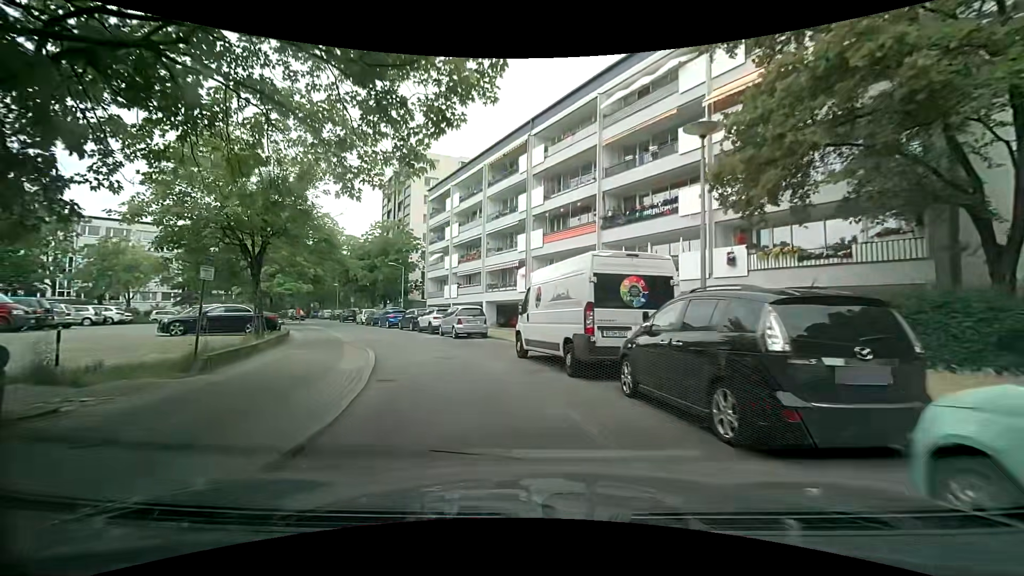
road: residential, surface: concrete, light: Day
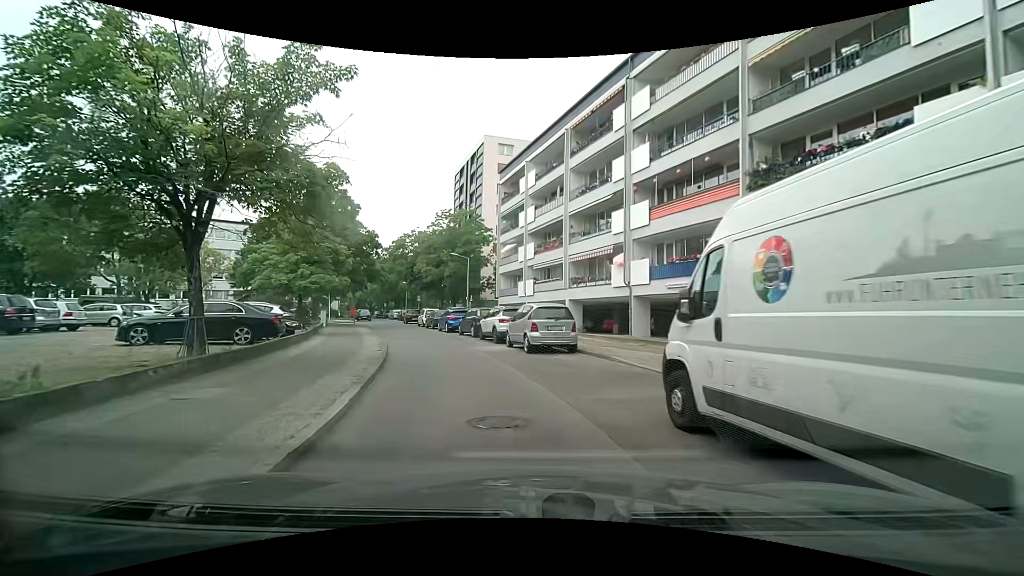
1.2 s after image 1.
(-0.6, +8.3) m; -7°
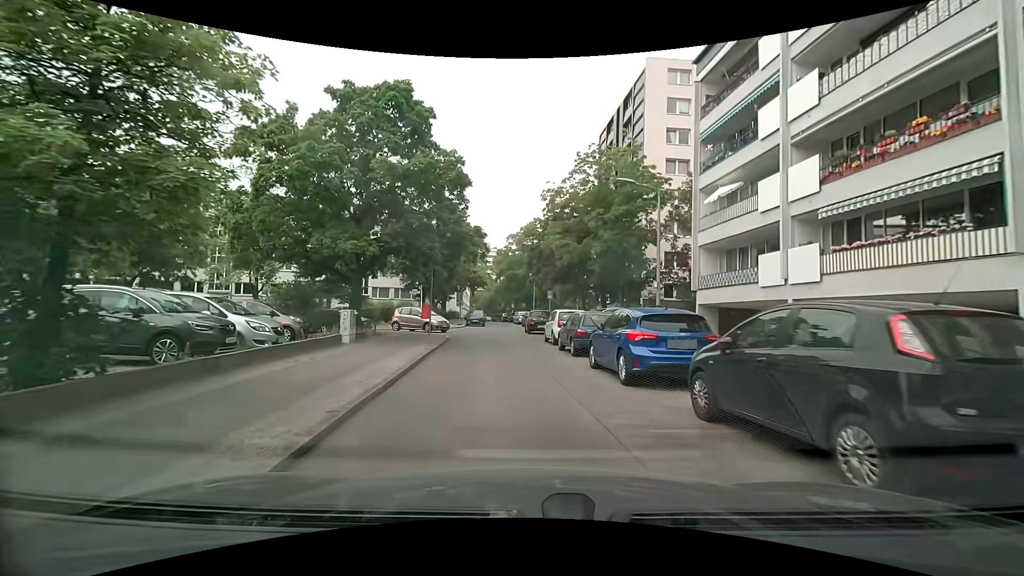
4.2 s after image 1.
(-4.1, +20.5) m; -17°
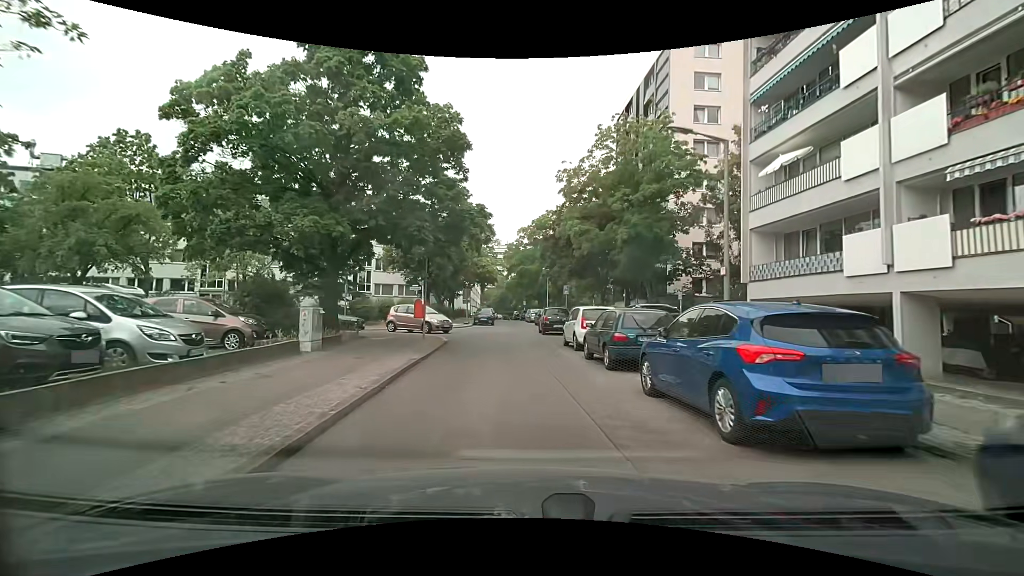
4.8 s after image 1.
(-0.1, +4.1) m; -3°
